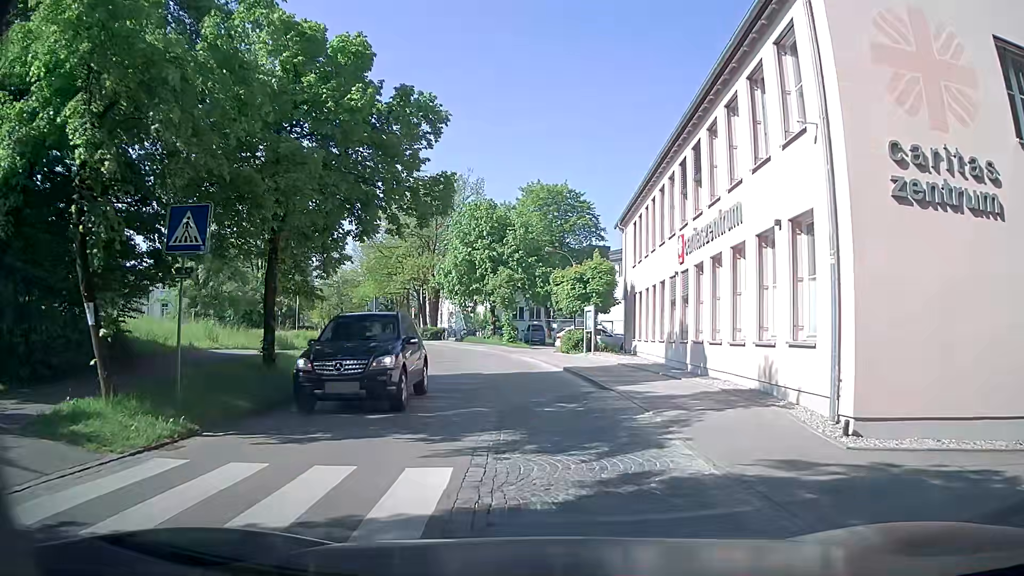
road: residential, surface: asphalt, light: Day
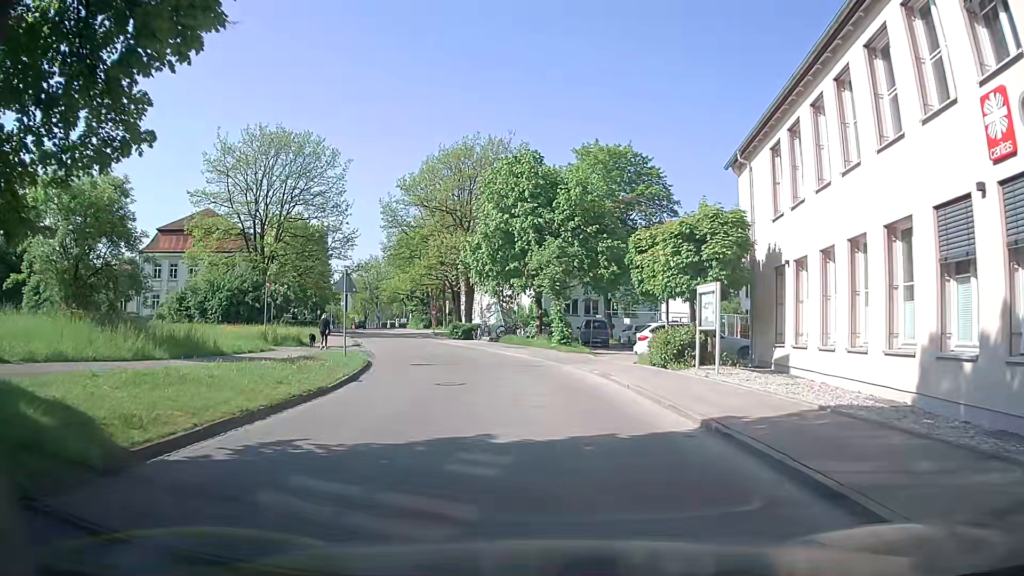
(-0.7, +13.5) m; -7°
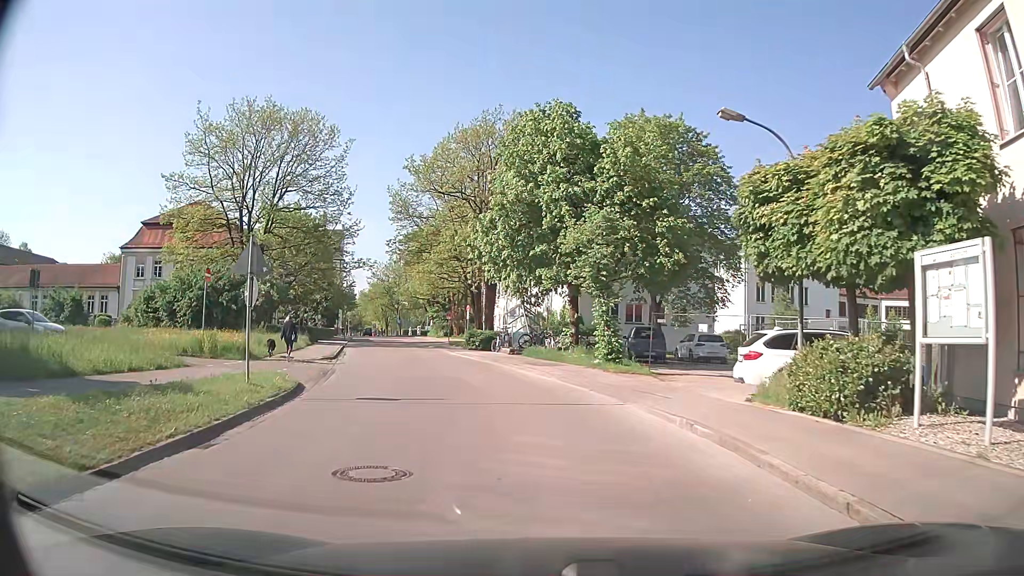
(+0.2, +9.6) m; 0°
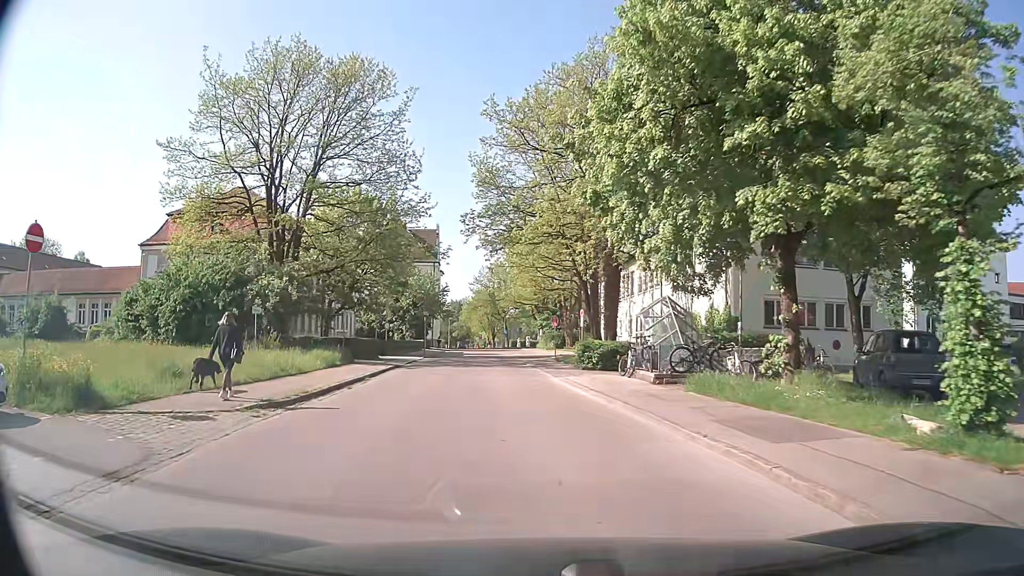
(-1.2, +15.0) m; -10°
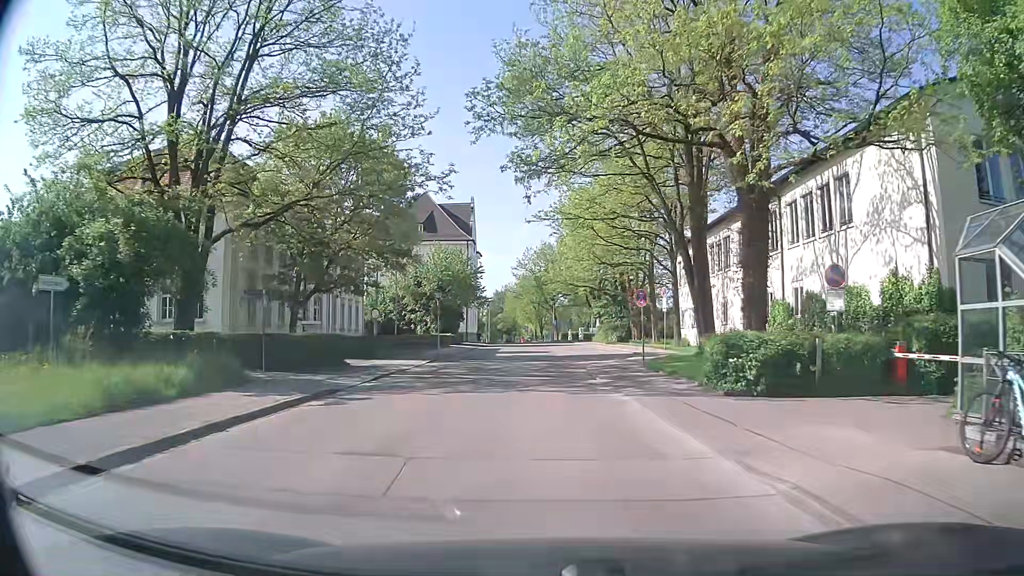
(-0.7, +17.2) m; -3°
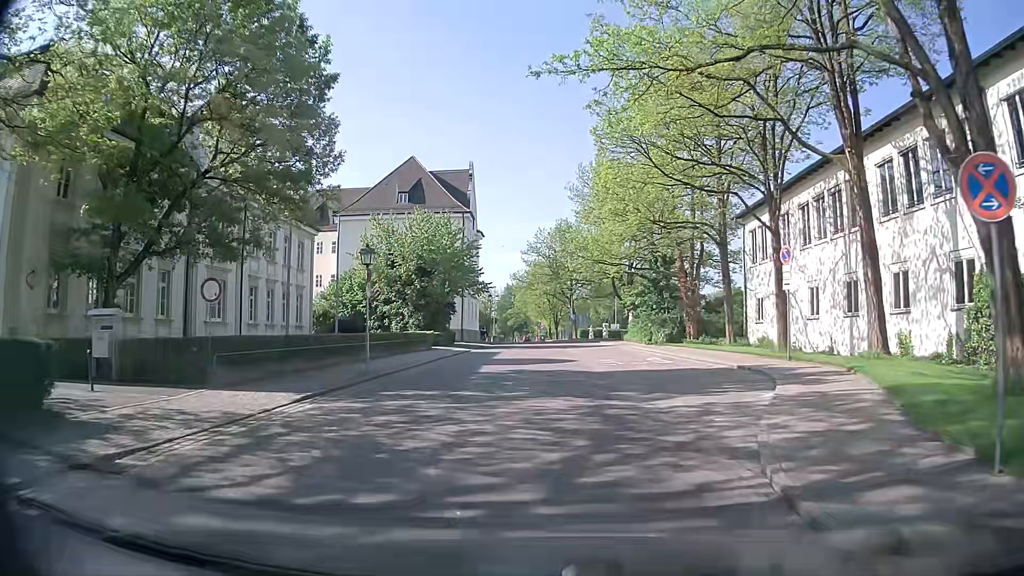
(-0.4, +18.2) m; -3°
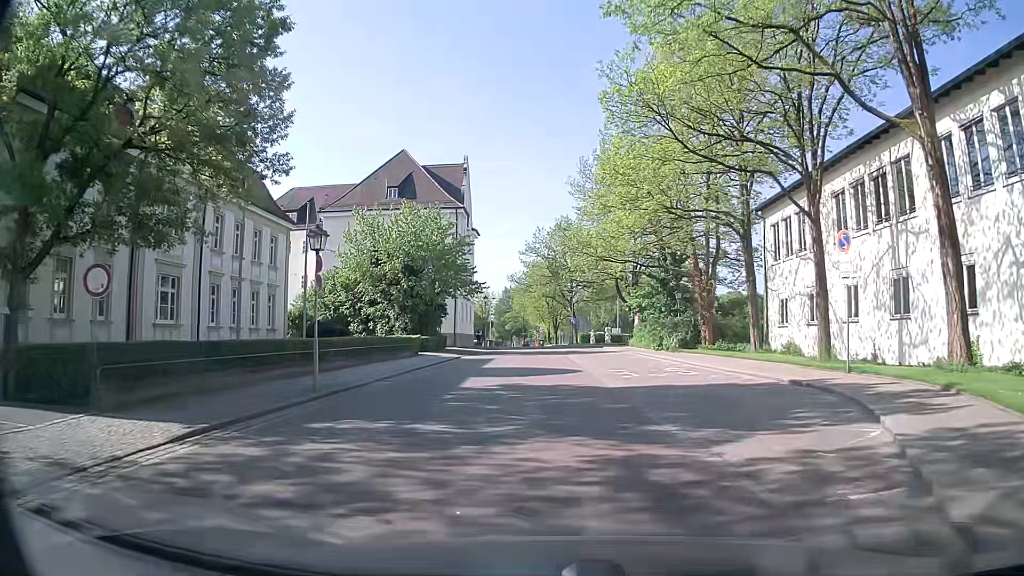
(0.0, +4.6) m; 0°
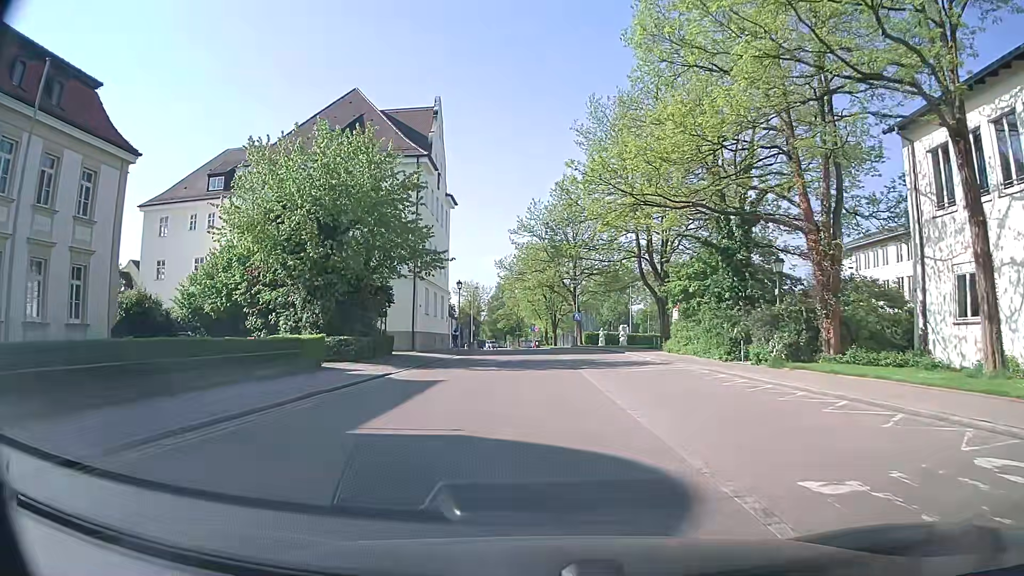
(+0.3, +18.3) m; +1°
(0, +10) (0, +20) (0, +30) (0, +40) (-1, +50) (-1, +60) (-2, +70) (-3, +80) (-4, +90) (-5, +100) m
